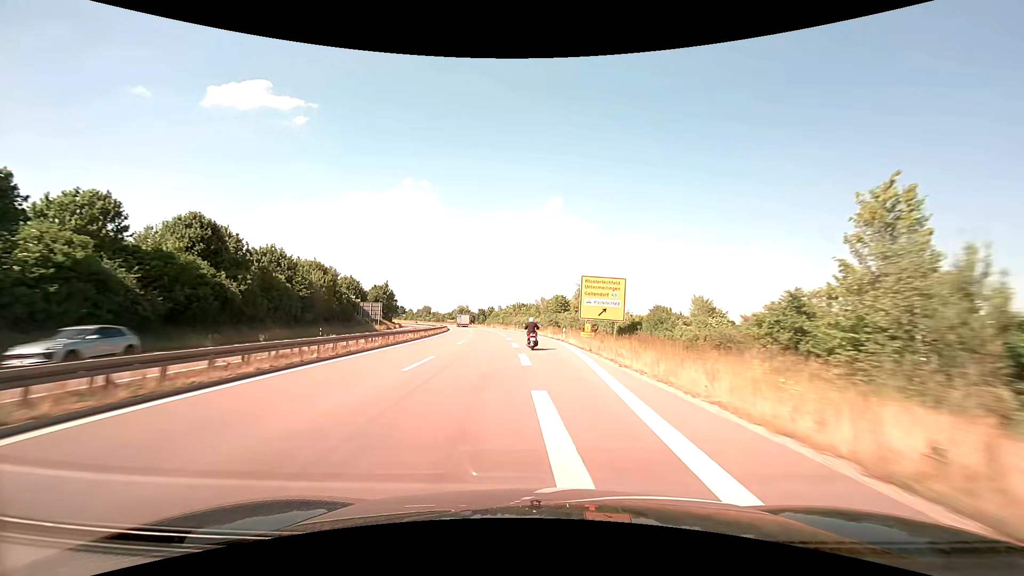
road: trunk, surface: asphalt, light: Day
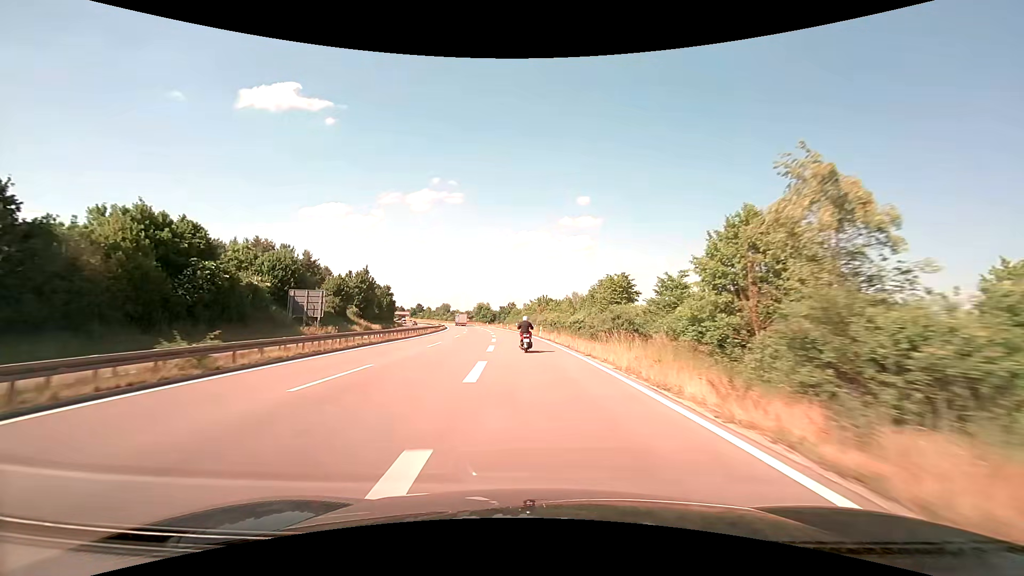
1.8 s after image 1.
(-0.9, +40.3) m; -3°
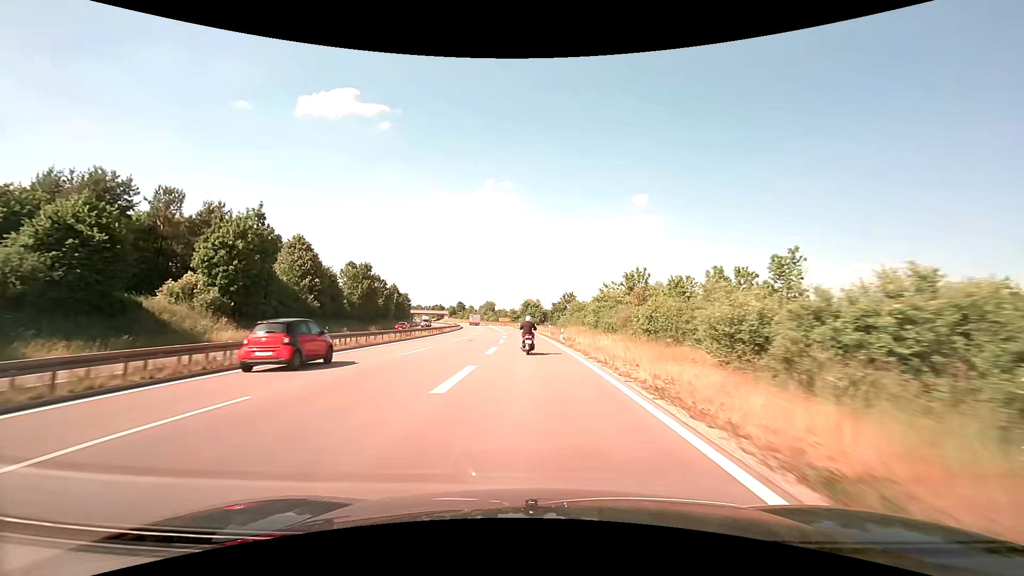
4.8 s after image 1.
(-3.4, +61.3) m; -6°
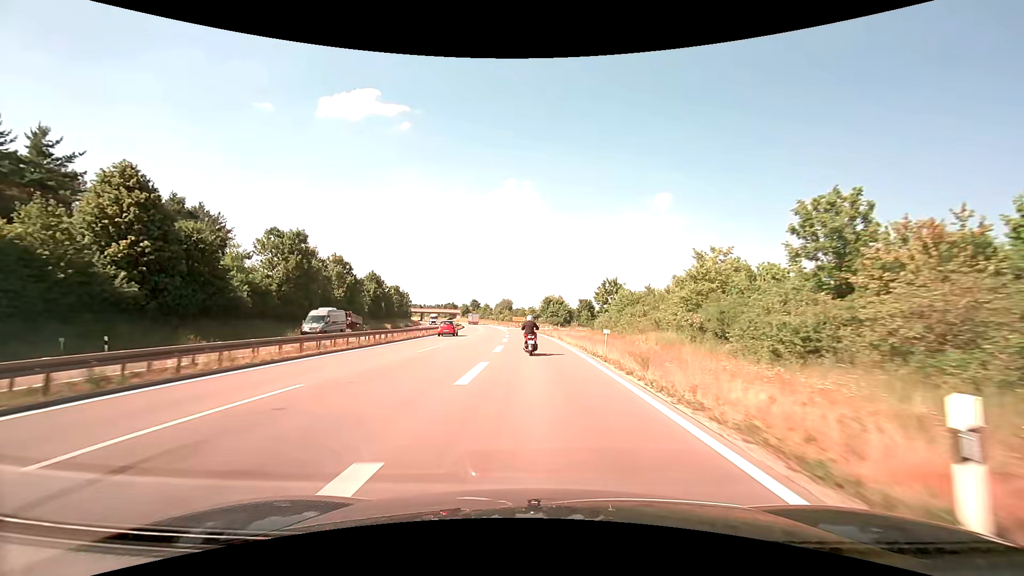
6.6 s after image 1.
(-0.8, +34.7) m; -2°
(0, +10) (0, +20) (0, +30) (-1, +40) (-1, +50) (-2, +60) (-2, +70) (-3, +80) (-3, +90) (-3, +100) m
